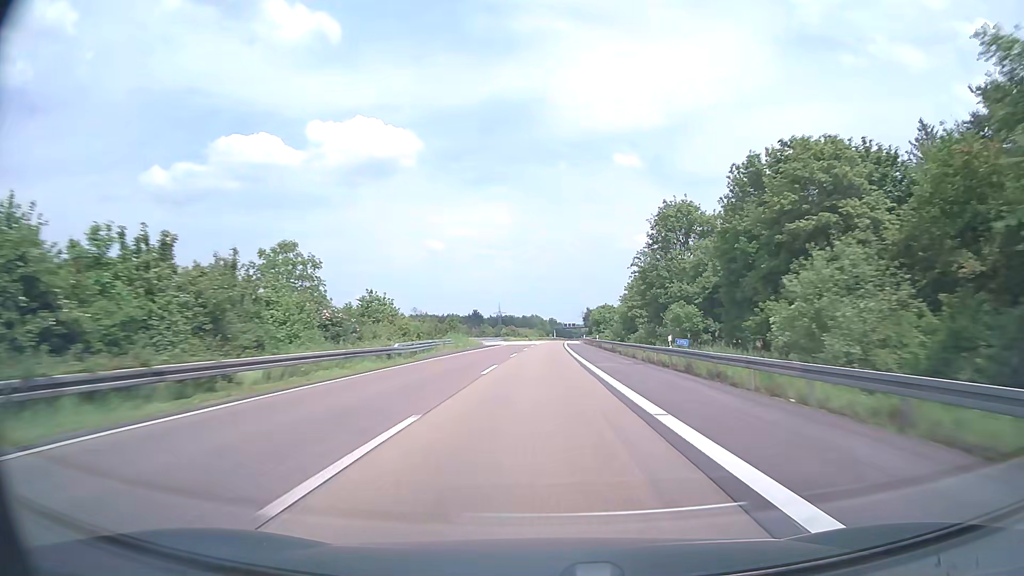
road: motorway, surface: asphalt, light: Day
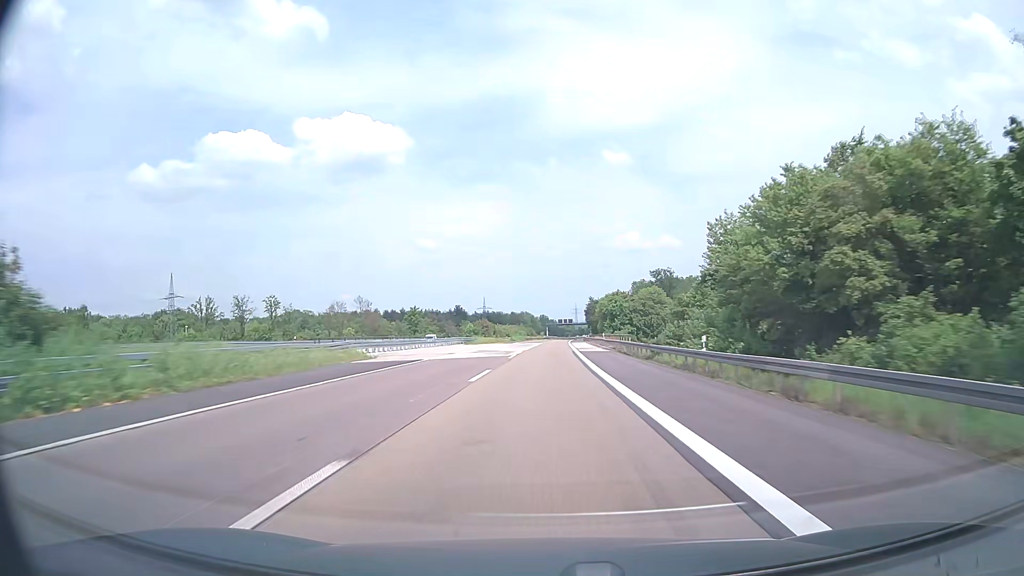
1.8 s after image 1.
(+0.5, +57.2) m; +1°
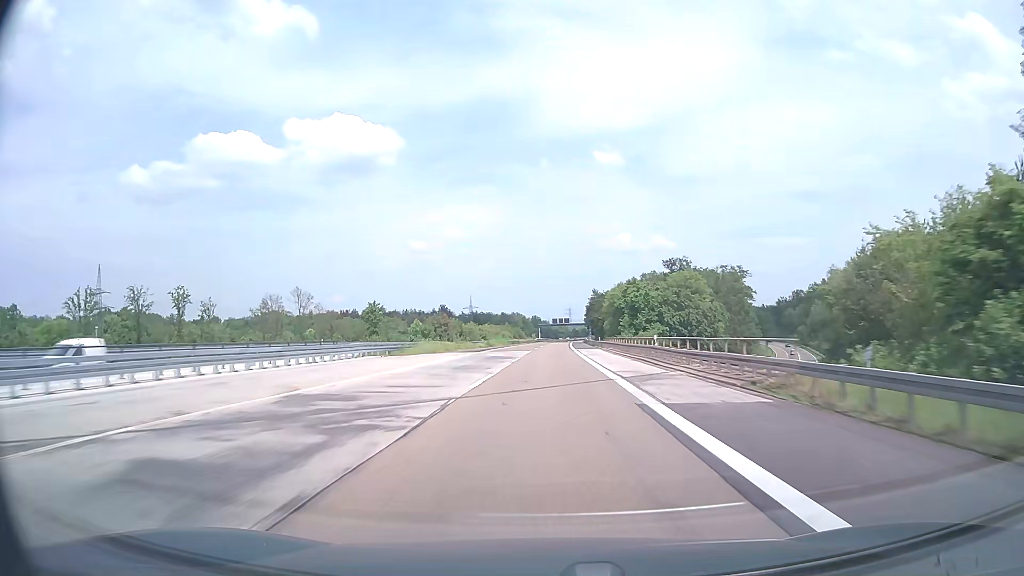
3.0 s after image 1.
(+0.3, +38.1) m; +1°
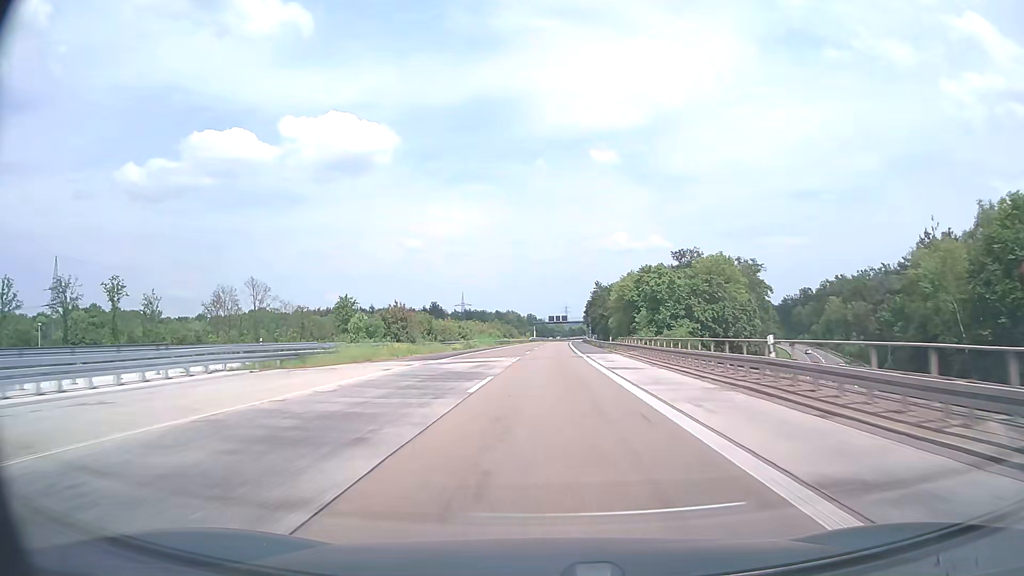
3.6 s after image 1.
(0.0, +19.1) m; 0°
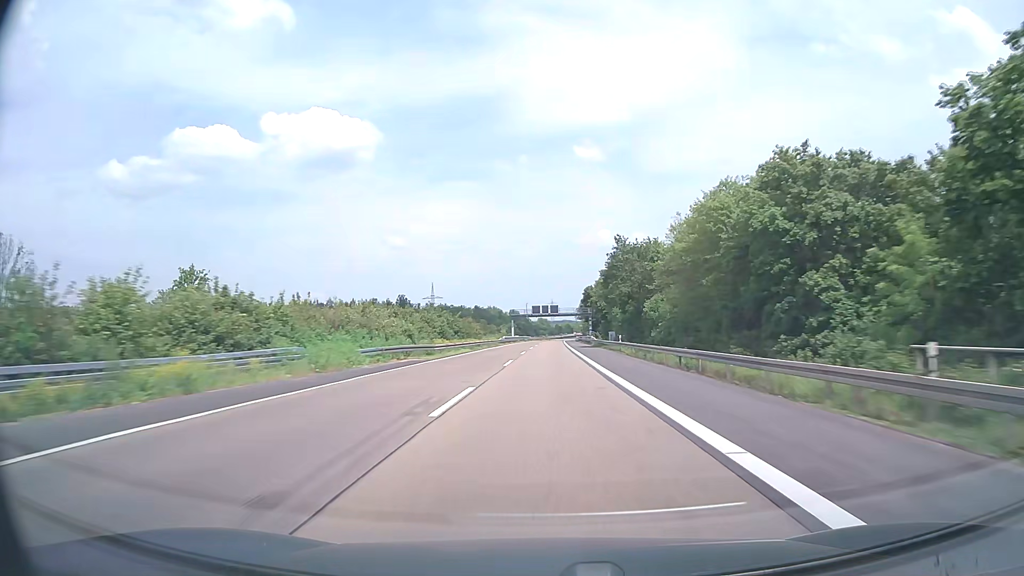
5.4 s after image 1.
(+0.7, +57.2) m; +1°
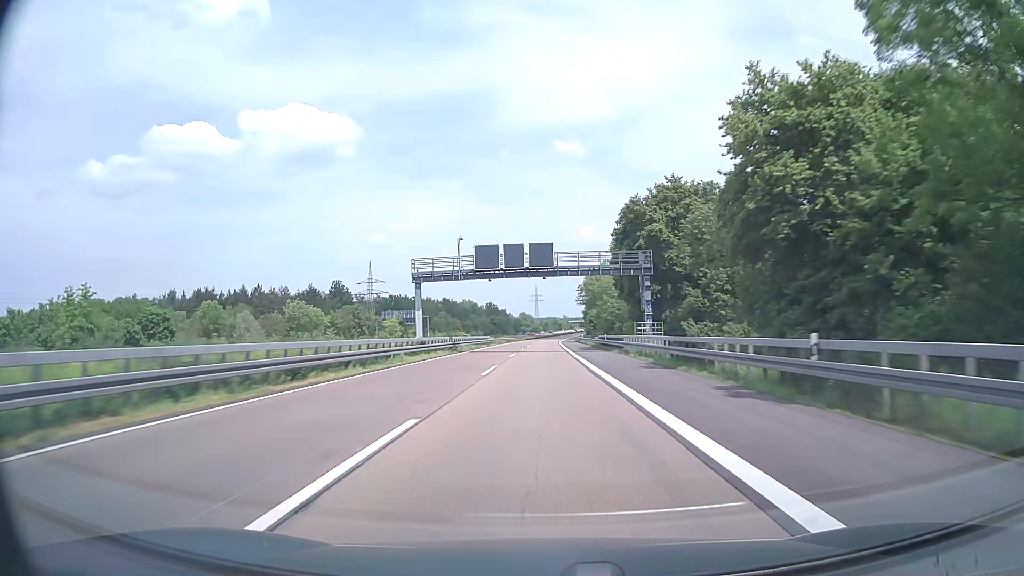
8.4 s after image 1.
(+1.4, +95.4) m; +1°
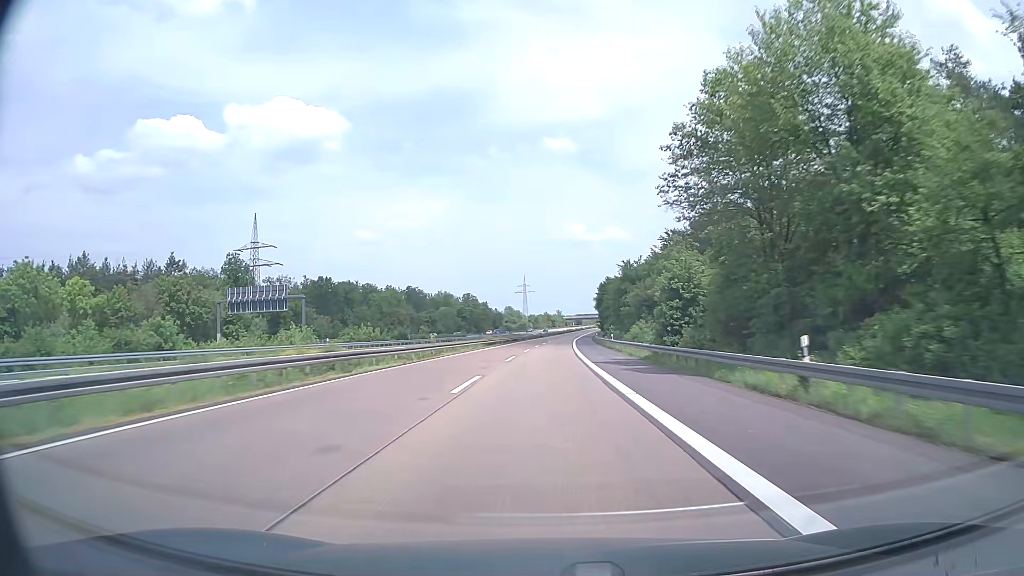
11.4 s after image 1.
(+0.5, +95.4) m; +1°
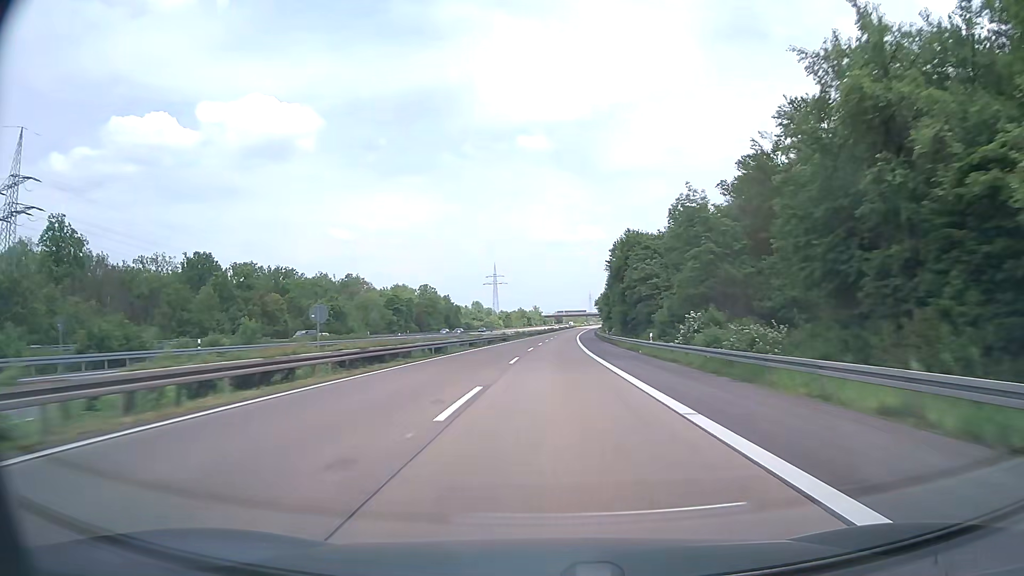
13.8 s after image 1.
(+1.2, +76.3) m; +2°
(0, +10) (0, +20) (0, +30) (+1, +40) (+1, +50) (+1, +60) (+2, +70) (+2, +80) (+3, +90) (+3, +100) m
